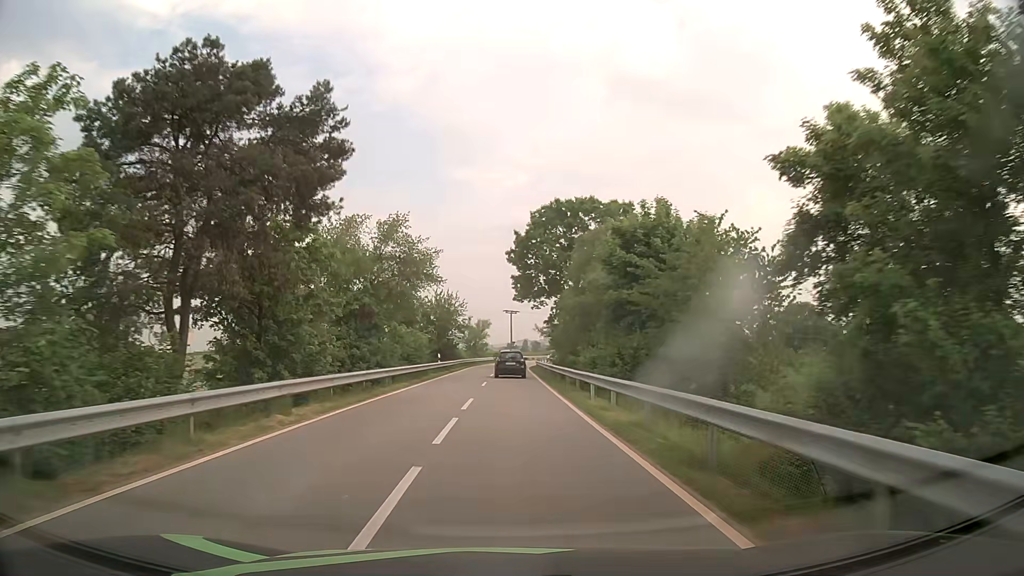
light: Day
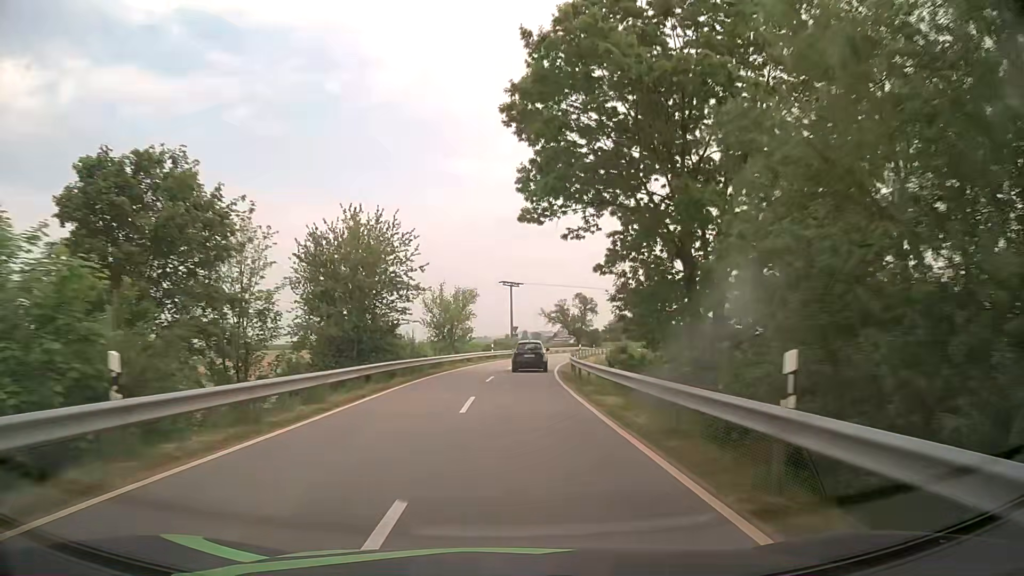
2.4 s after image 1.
(0.0, +38.6) m; 0°
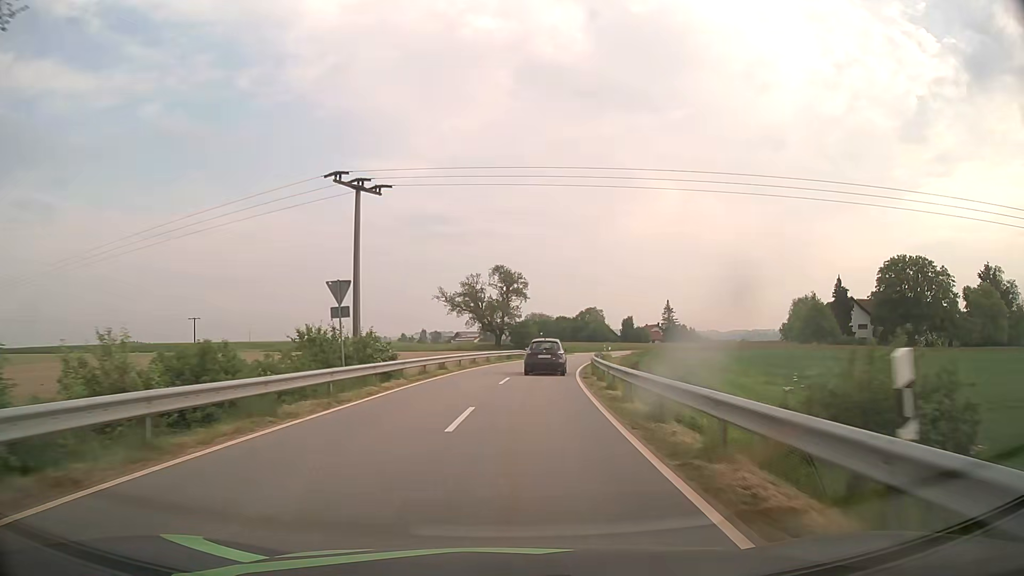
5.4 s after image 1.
(+2.4, +50.8) m; +8°
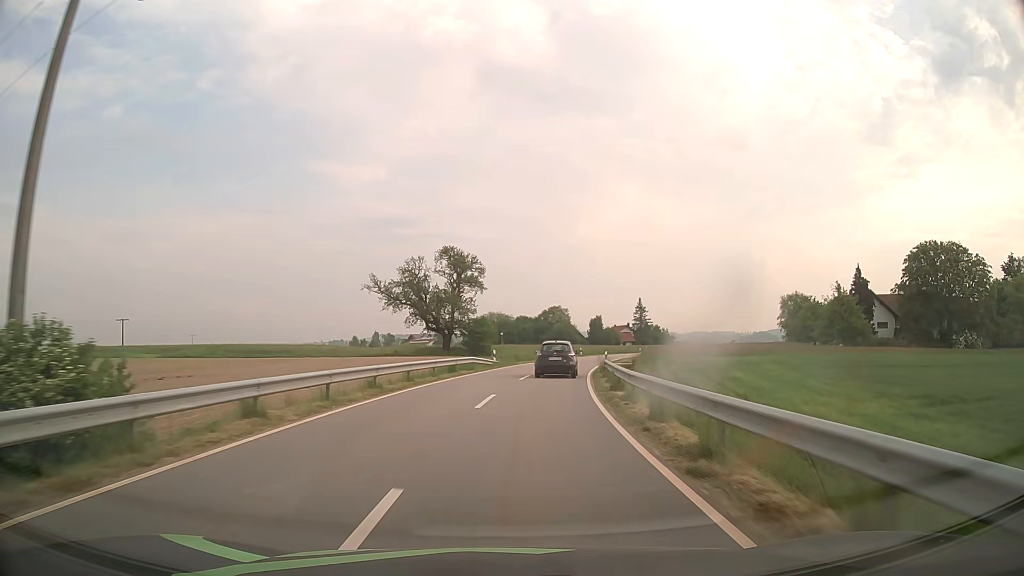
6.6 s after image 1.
(+0.6, +20.2) m; +4°
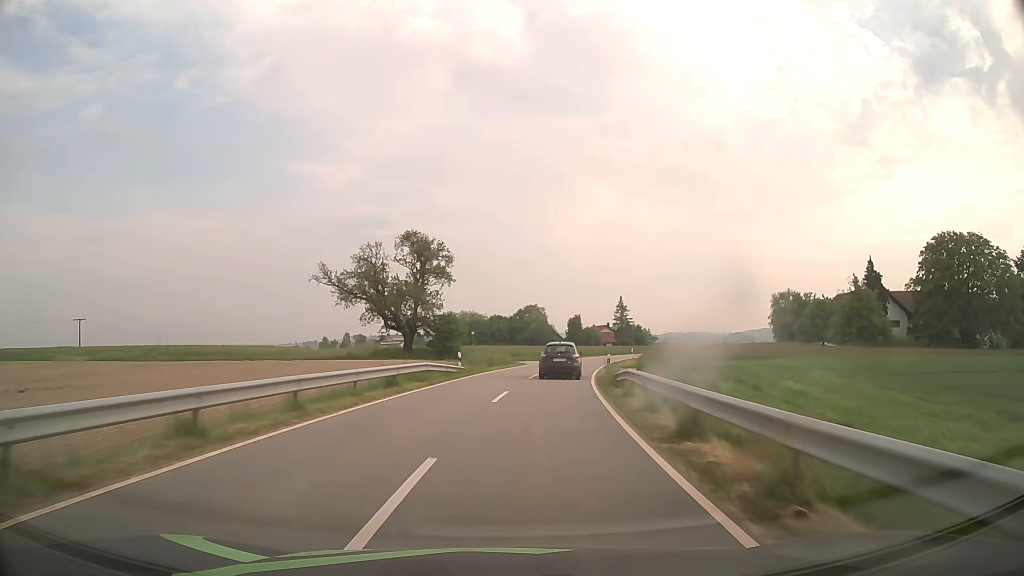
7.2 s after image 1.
(+0.2, +10.4) m; +2°
